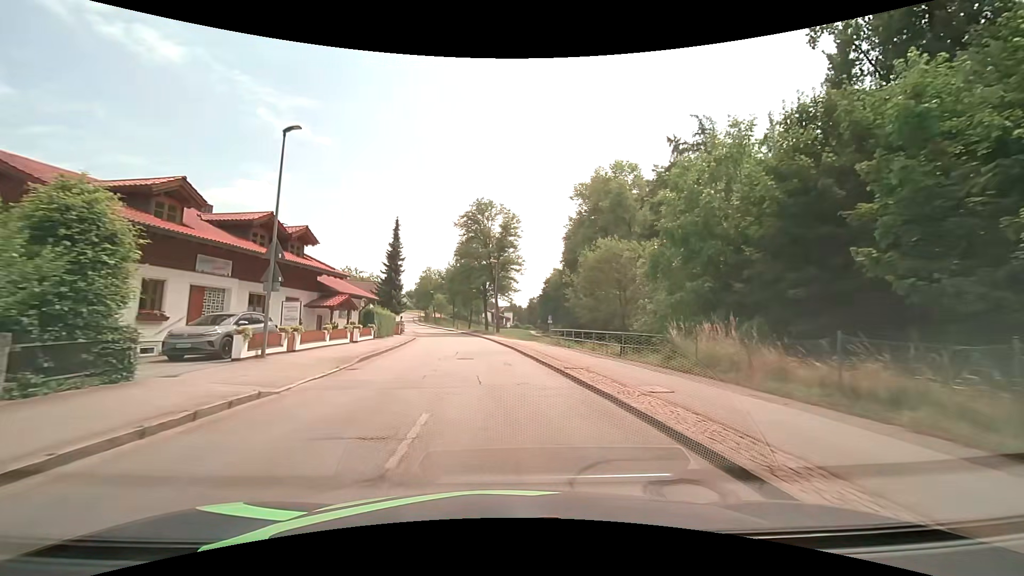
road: unclassified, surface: asphalt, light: Day
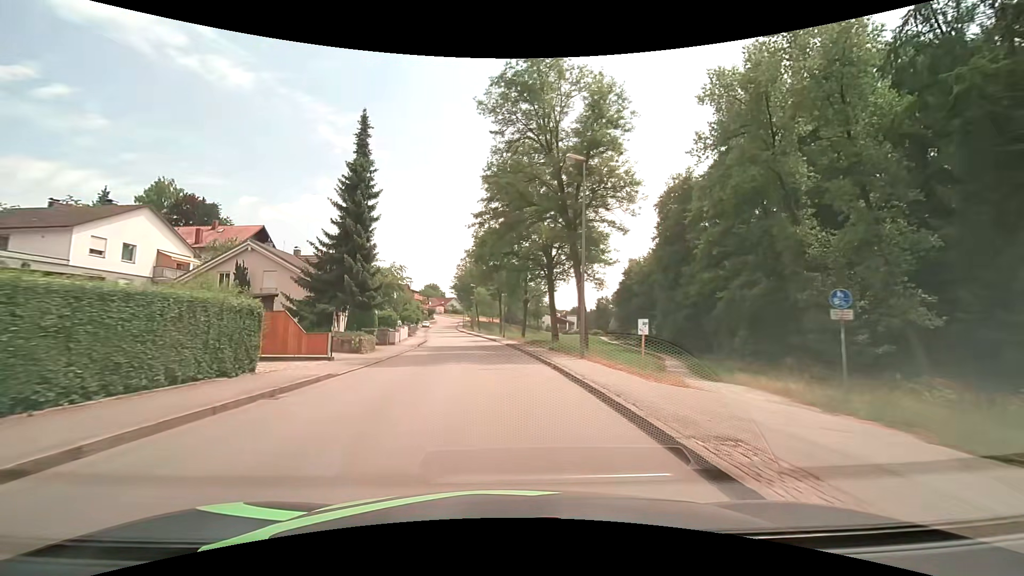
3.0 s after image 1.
(-1.6, +33.9) m; -6°
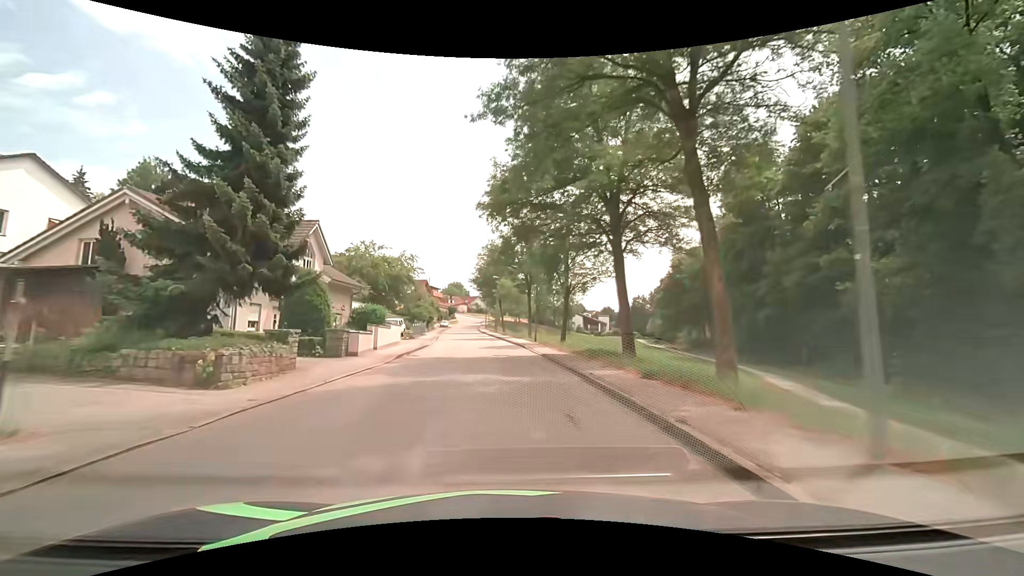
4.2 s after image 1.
(-0.5, +14.2) m; -4°
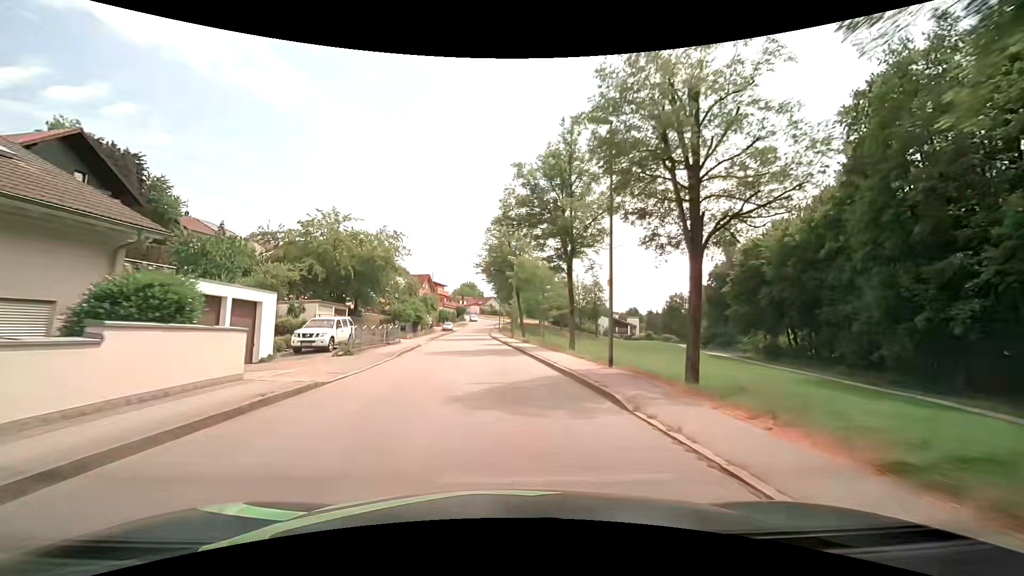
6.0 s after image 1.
(-0.3, +21.8) m; -2°
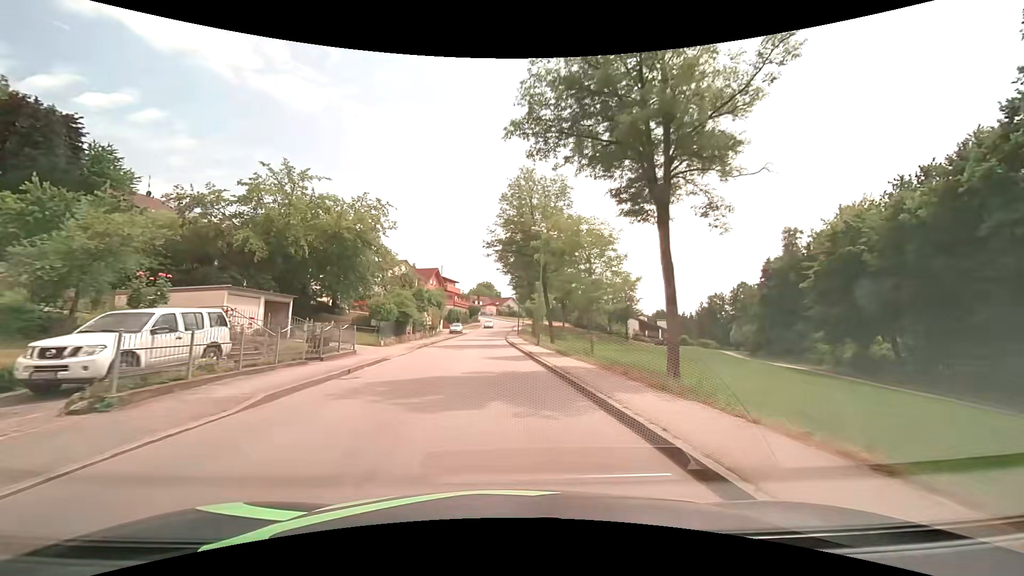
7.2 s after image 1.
(-0.3, +14.8) m; -2°
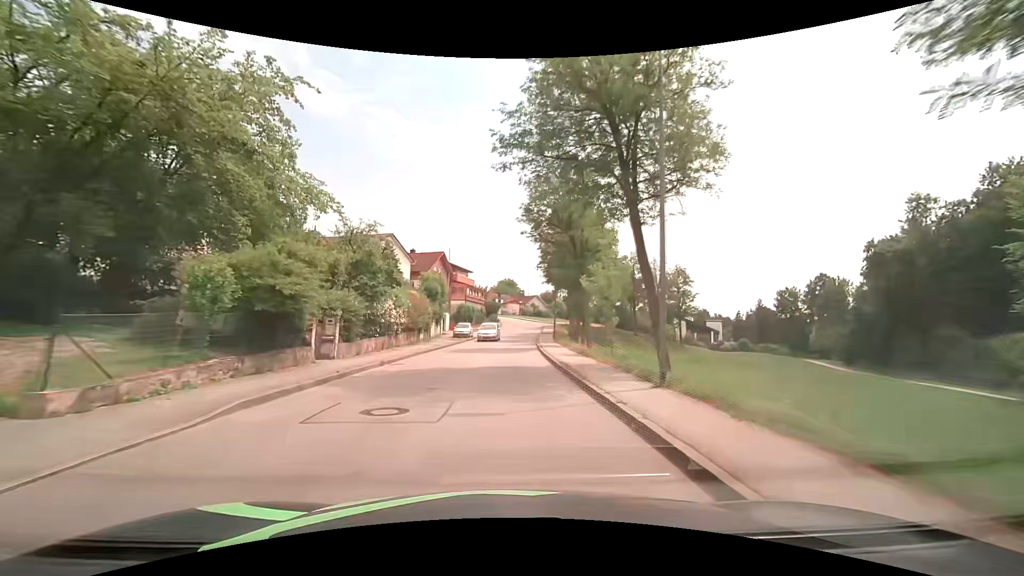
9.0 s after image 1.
(-0.5, +22.3) m; -2°
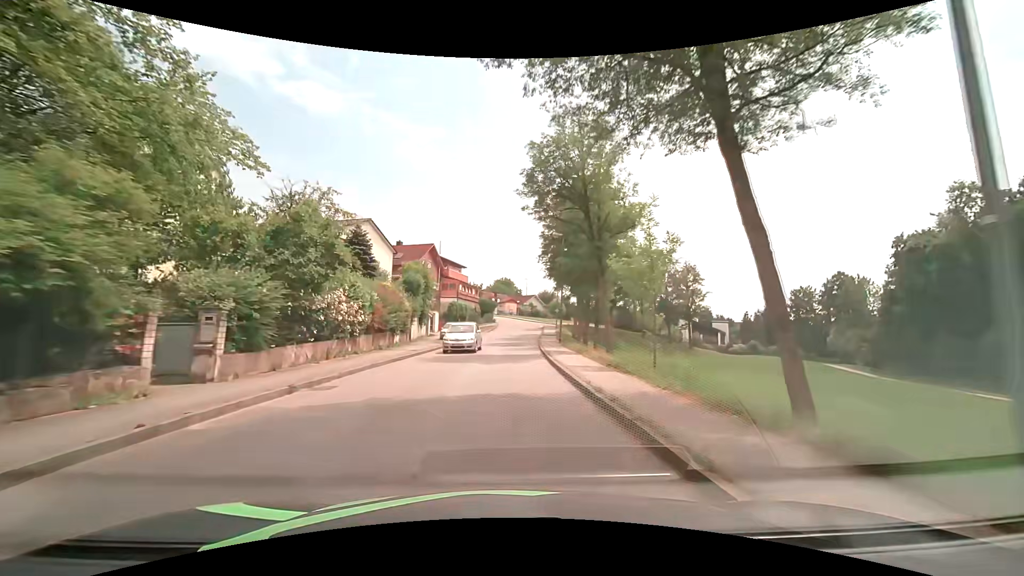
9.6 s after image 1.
(0.0, +7.2) m; 0°
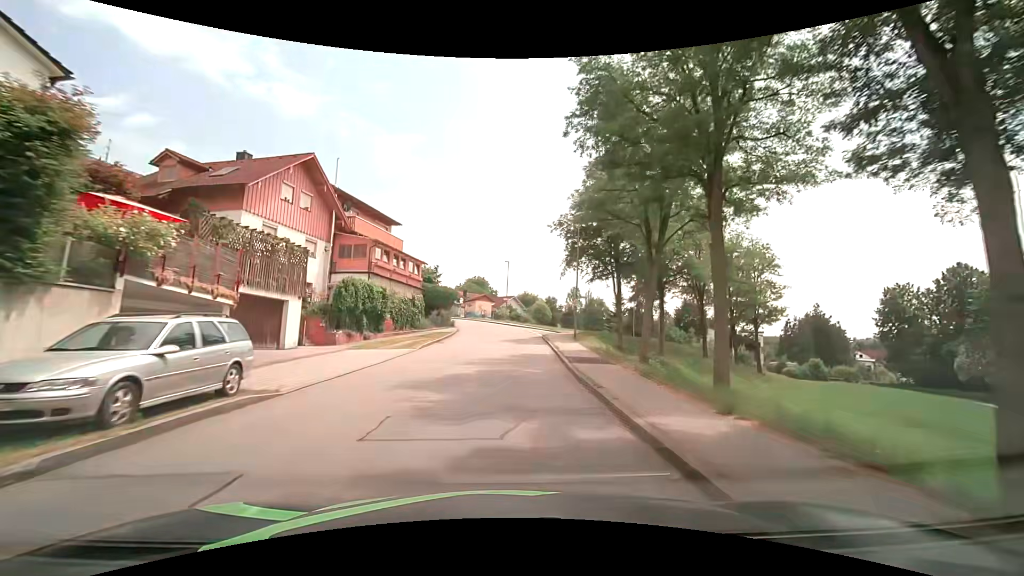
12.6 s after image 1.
(+0.5, +34.9) m; +3°
(0, +10) (0, +20) (+1, +30) (+1, +40) (0, +50) (-2, +60) (-4, +69) (-7, +79) (-12, +88) (-16, +97) m
